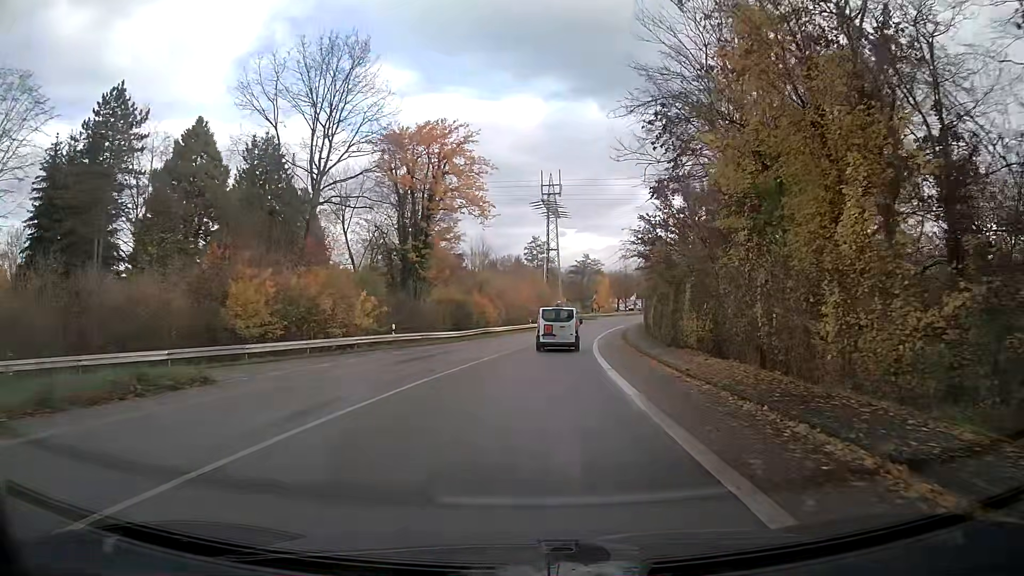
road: tertiary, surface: asphalt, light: Day
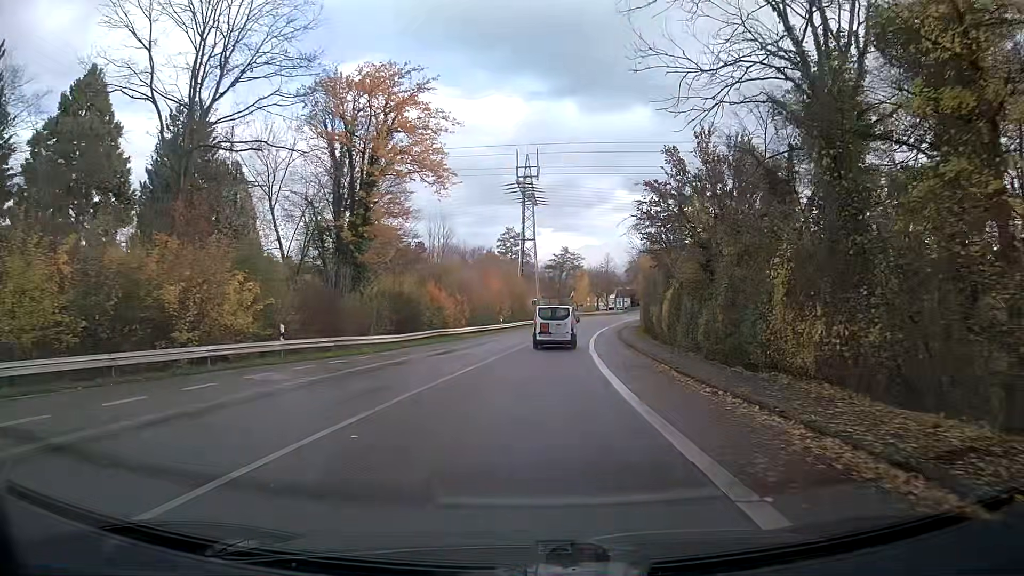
(+0.2, +13.6) m; +2°
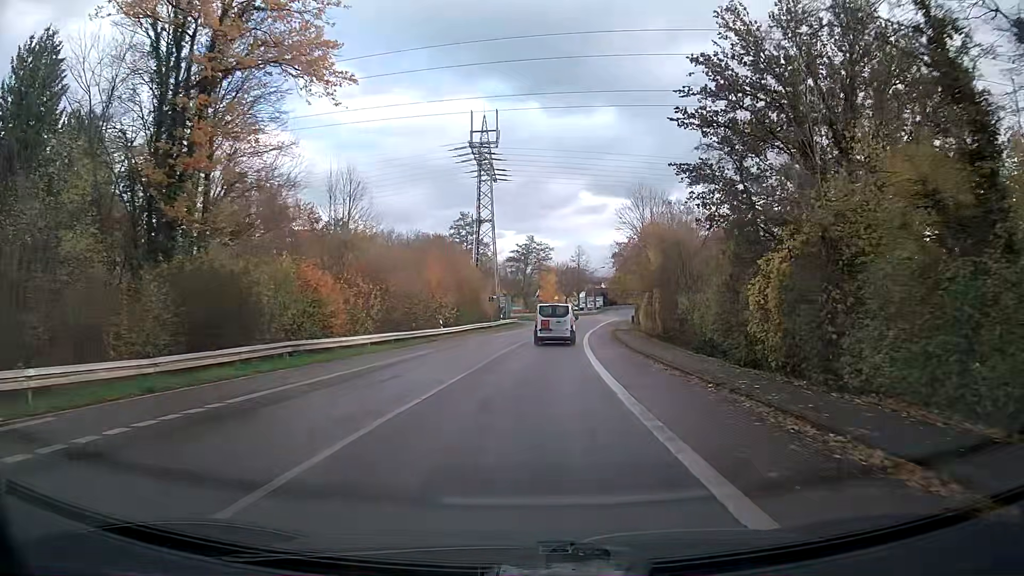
(+0.5, +20.7) m; +2°
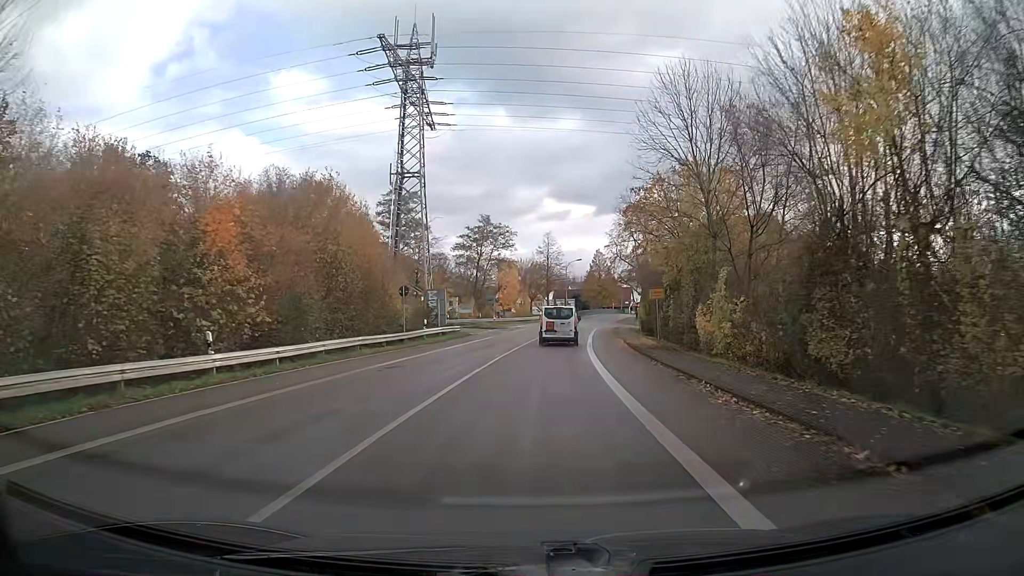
(+1.1, +28.9) m; +4°
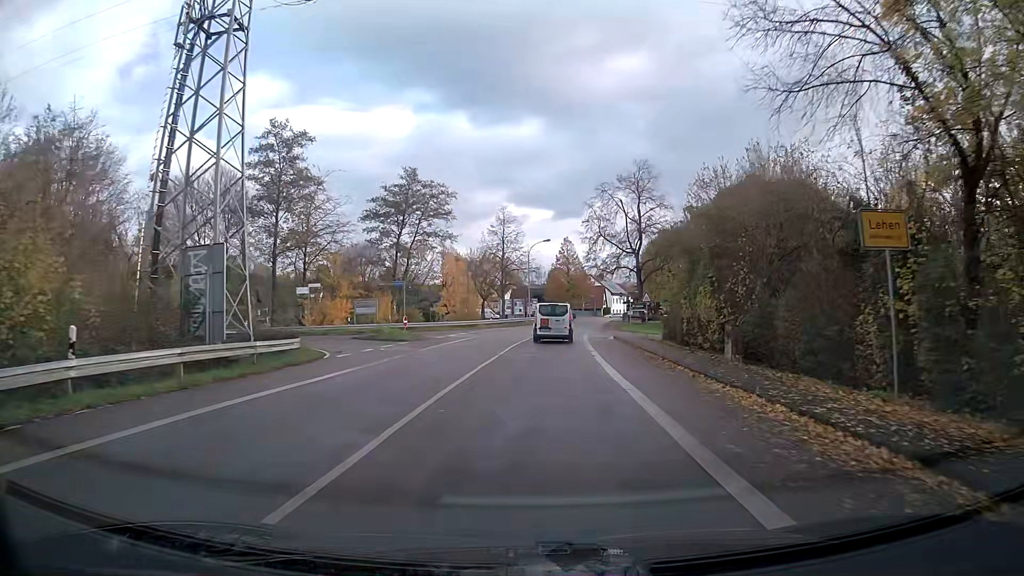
(+0.8, +29.1) m; +3°
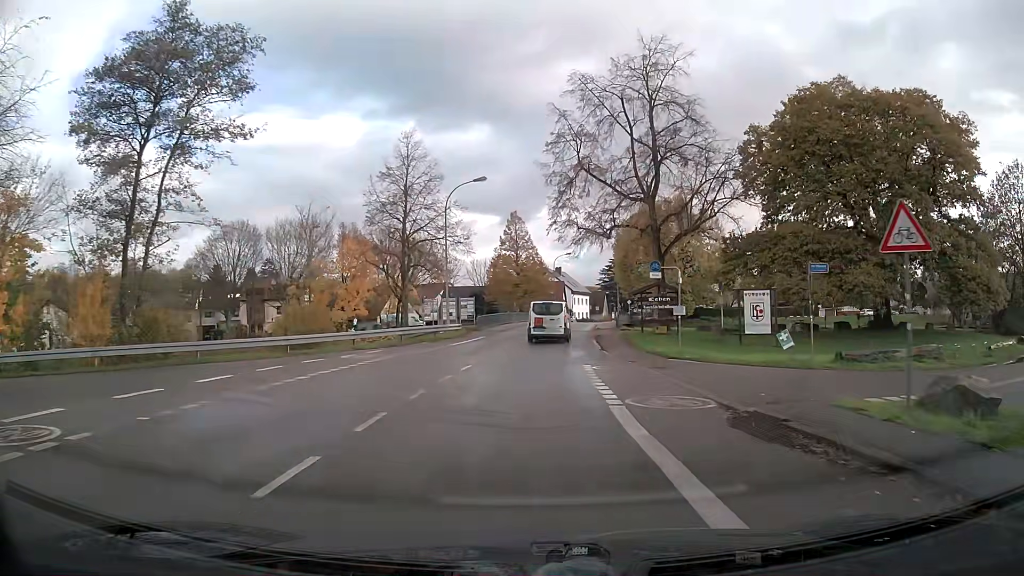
(+1.4, +34.7) m; +5°
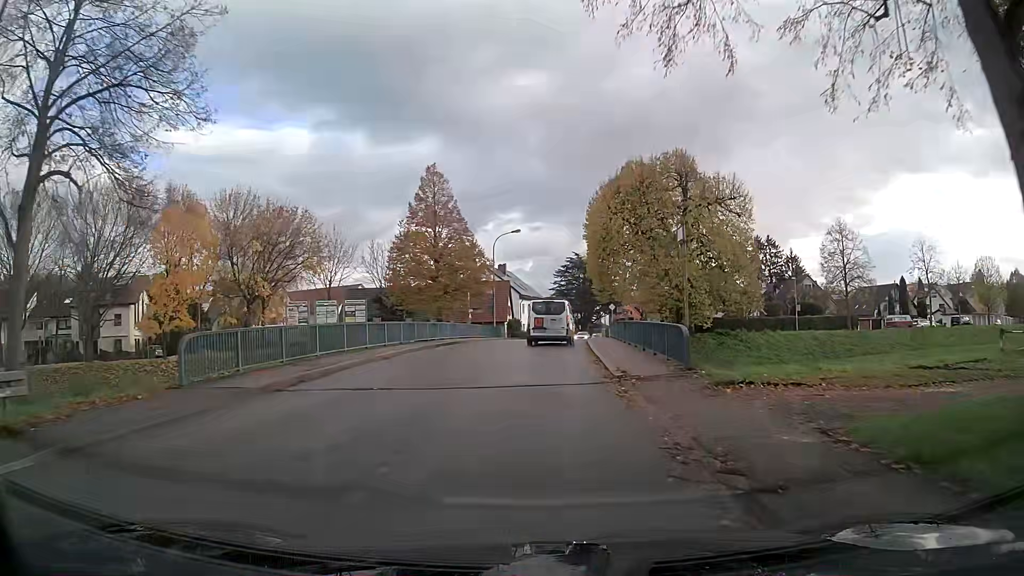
(+1.3, +32.5) m; +4°
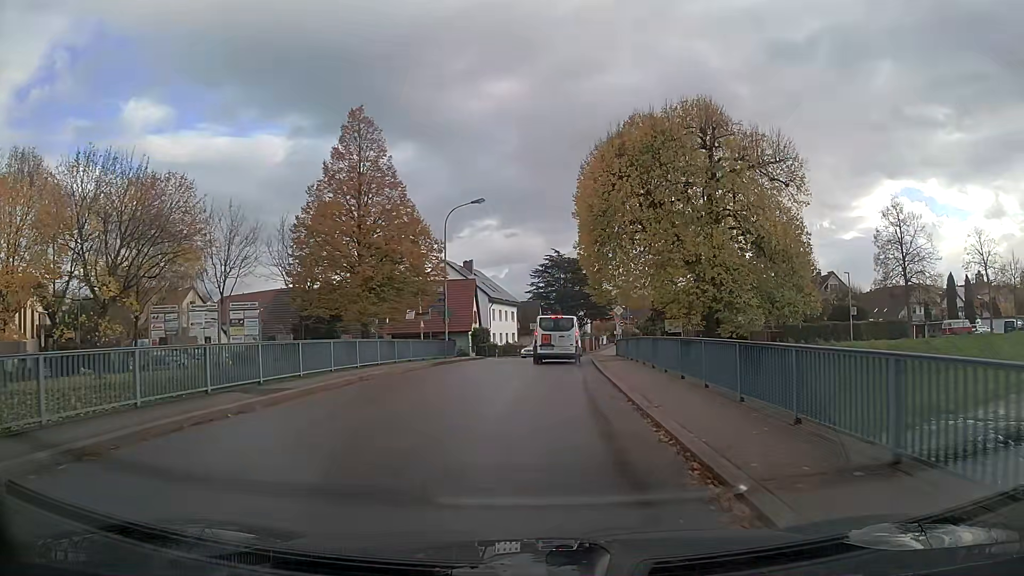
(+0.3, +17.7) m; +2°
